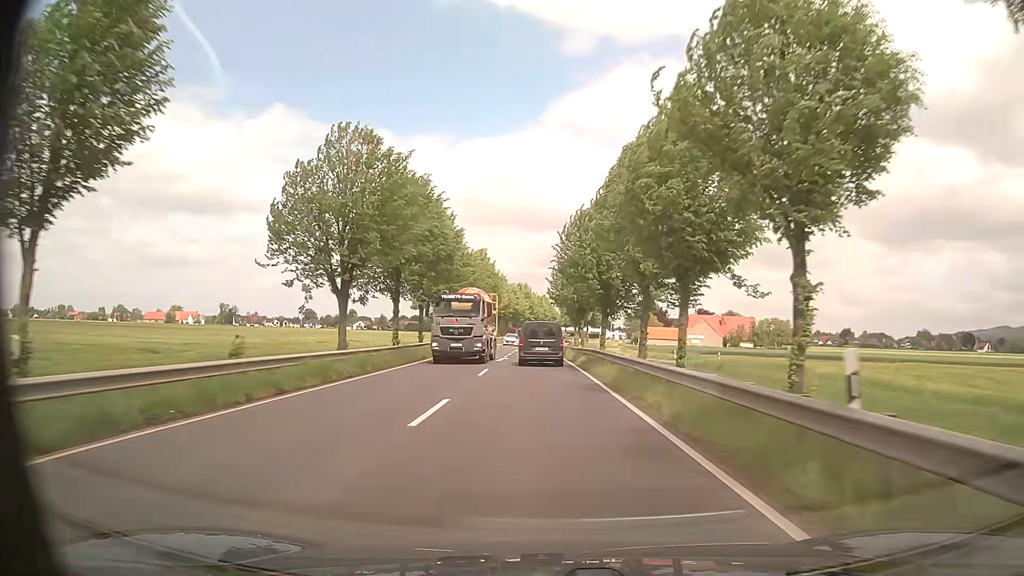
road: primary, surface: asphalt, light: Day
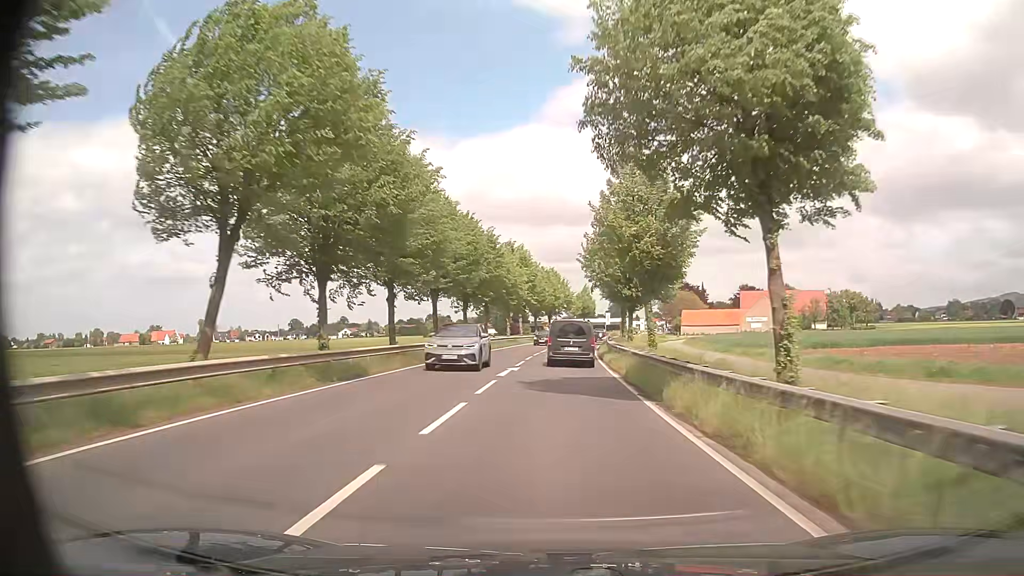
(-0.8, +55.4) m; 0°
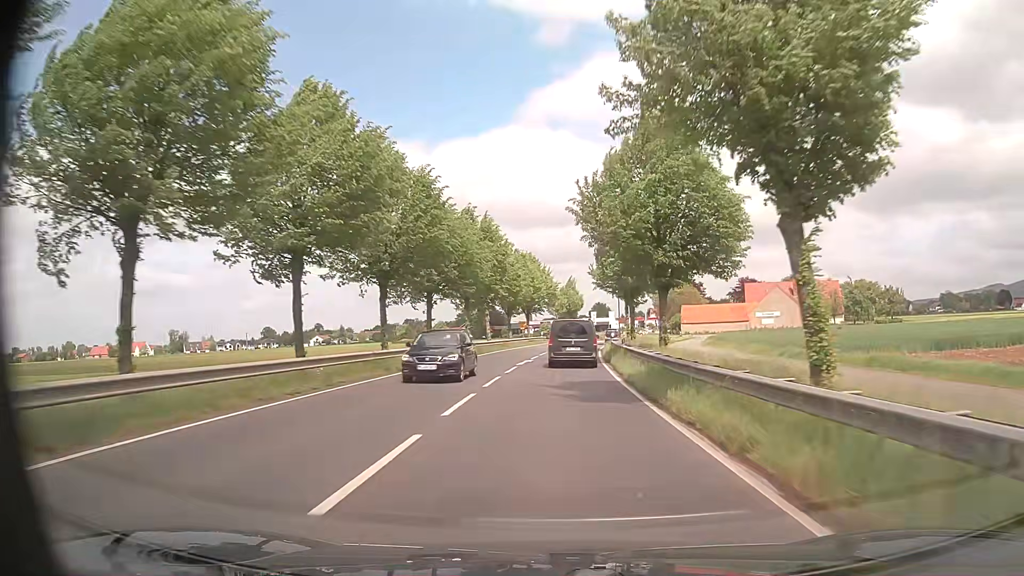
(+0.2, +21.7) m; +1°
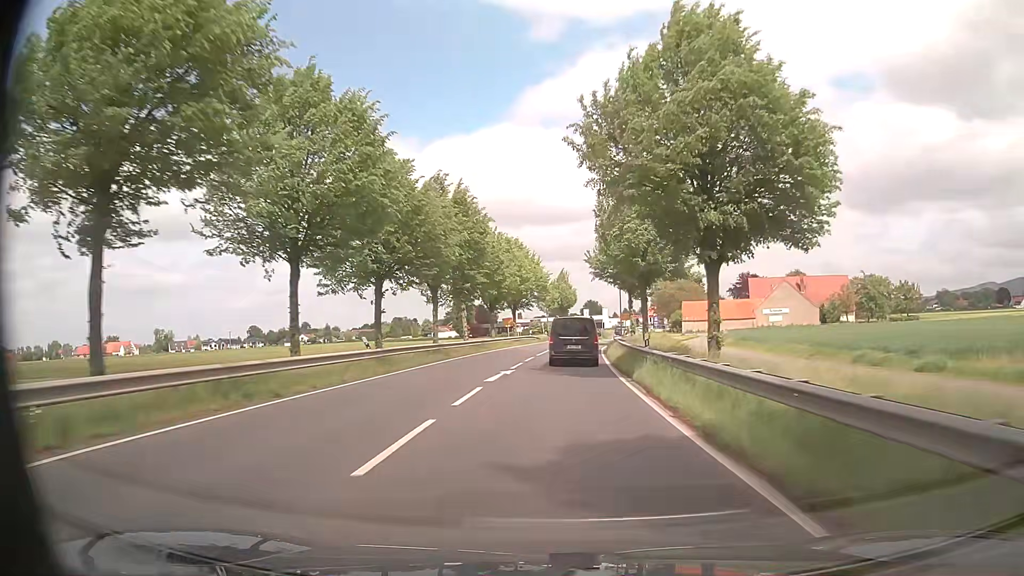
(+0.1, +10.6) m; +1°
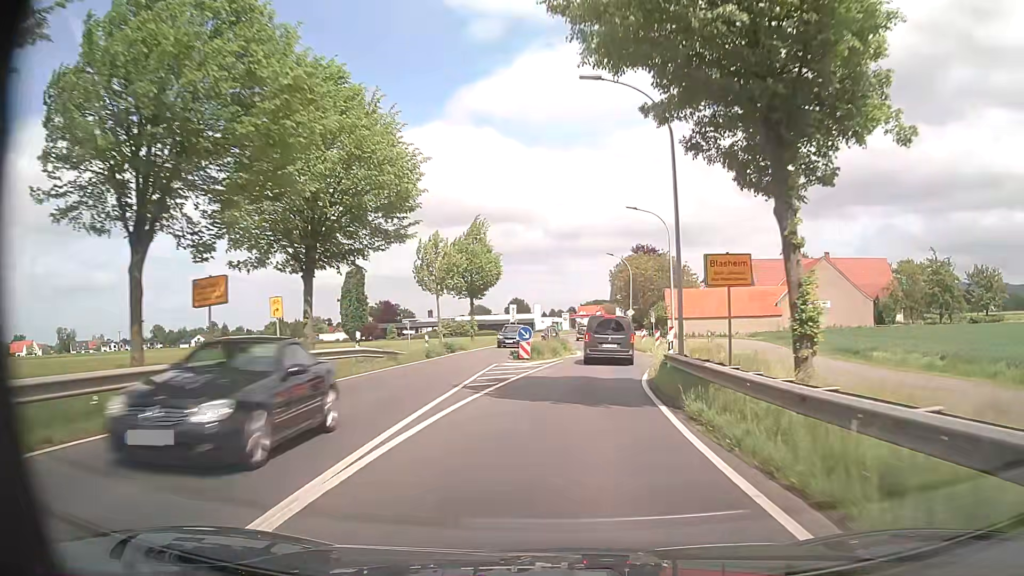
(+1.5, +47.2) m; +6°
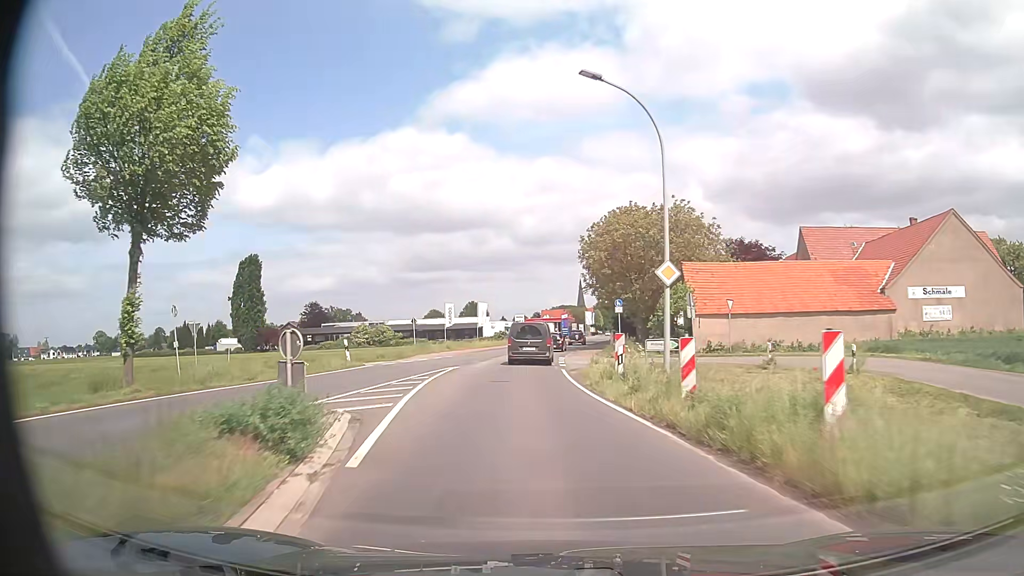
(+3.2, +38.6) m; +3°
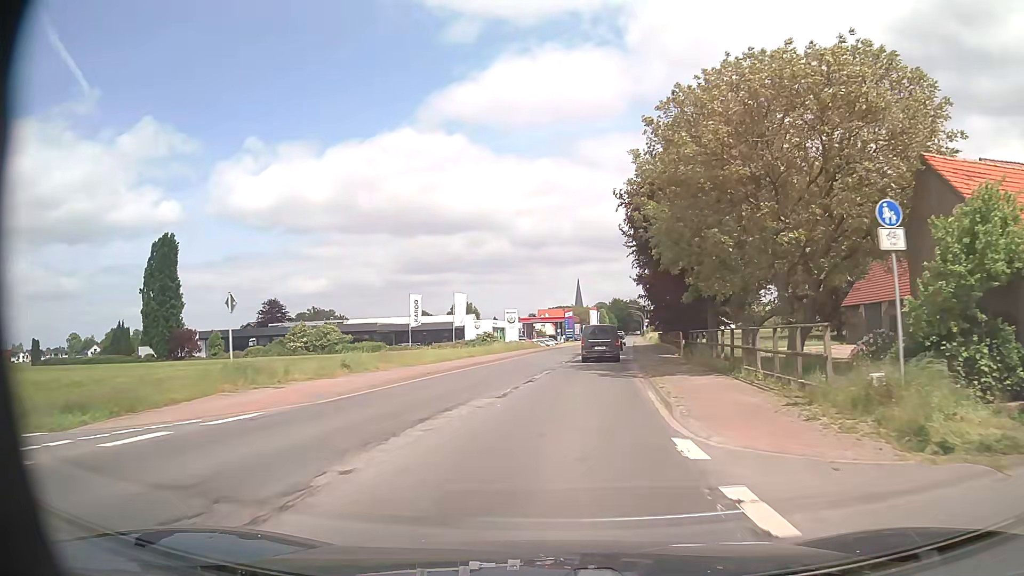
(-1.1, +30.9) m; 0°
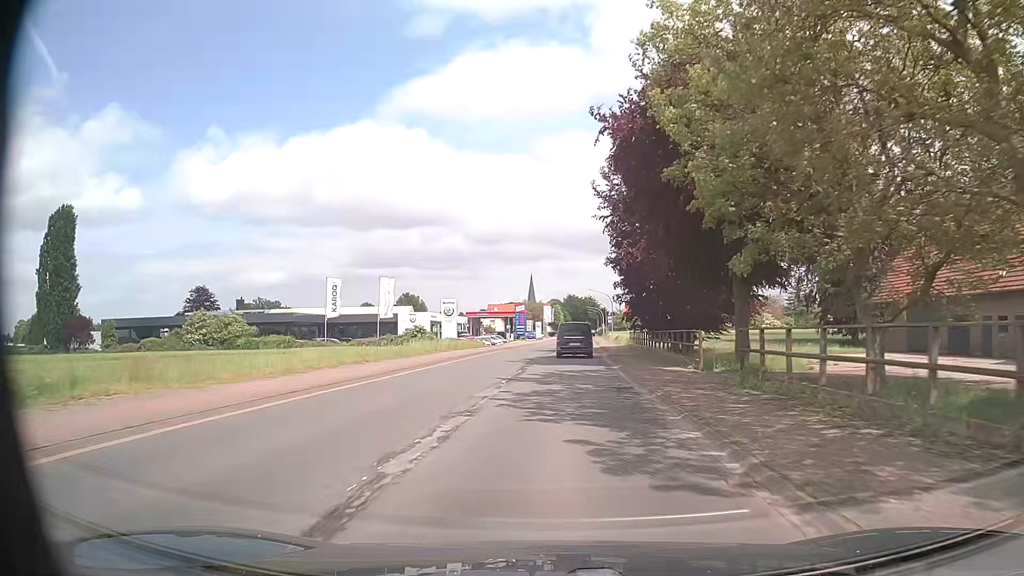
(+0.6, +15.7) m; +4°
(0, +10) (+1, +20) (+1, +30) (+1, +40) (+2, +50) (+3, +60) (+3, +70) (+4, +80) (+4, +90) (+5, +100) m
